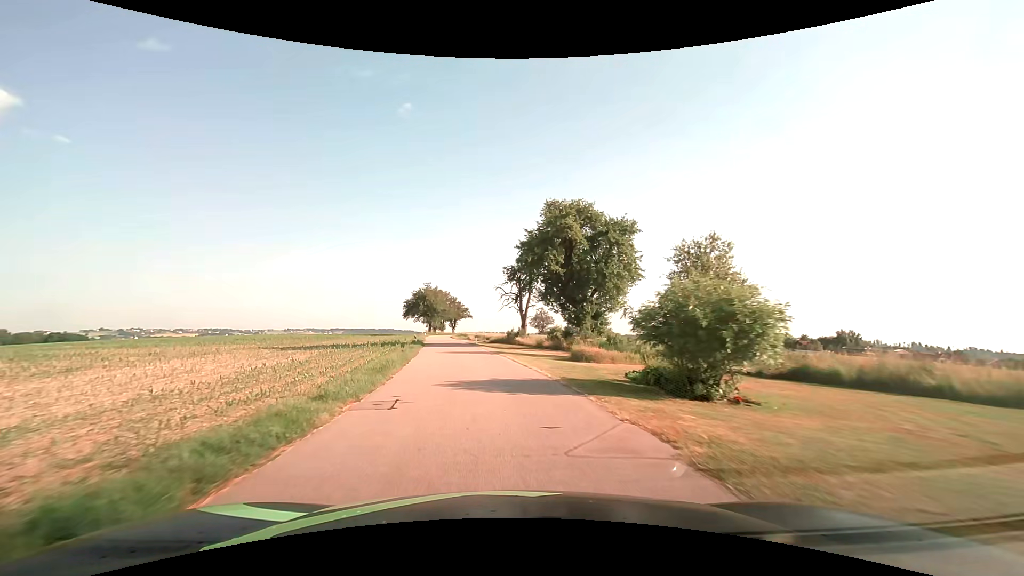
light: Day
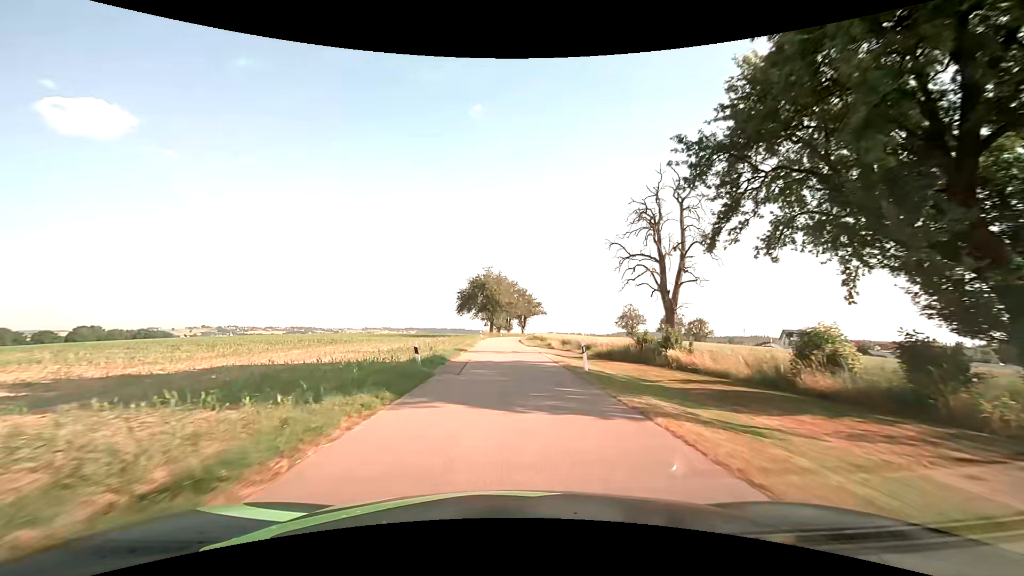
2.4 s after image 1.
(-3.1, +31.1) m; -8°
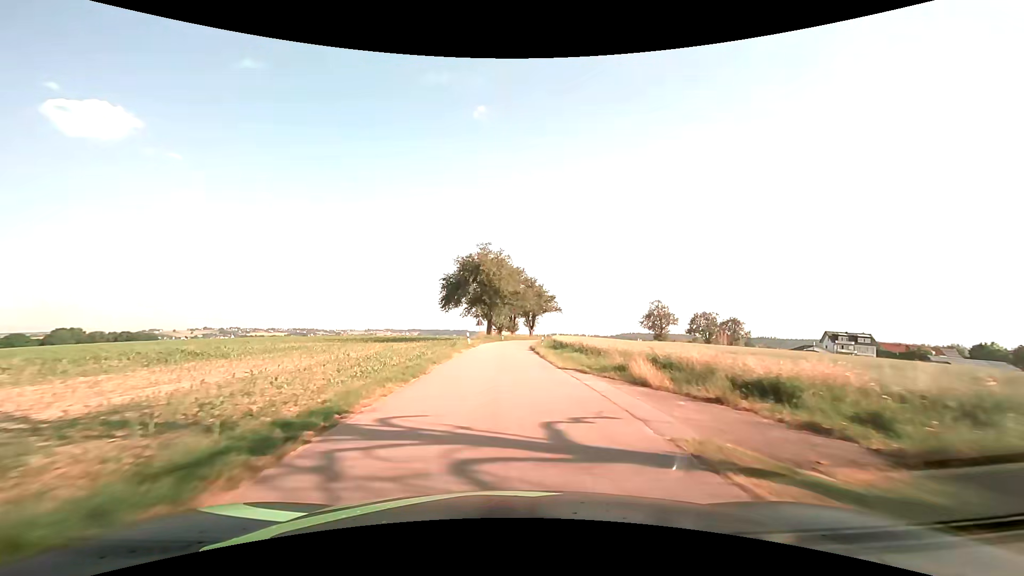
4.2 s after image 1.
(-0.1, +24.8) m; 0°
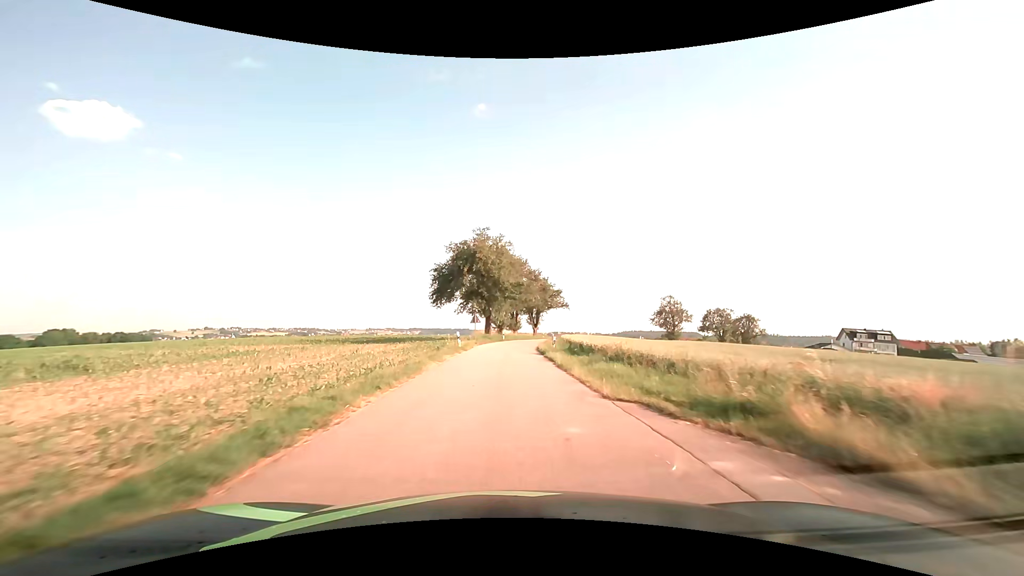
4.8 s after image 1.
(0.0, +8.4) m; 0°
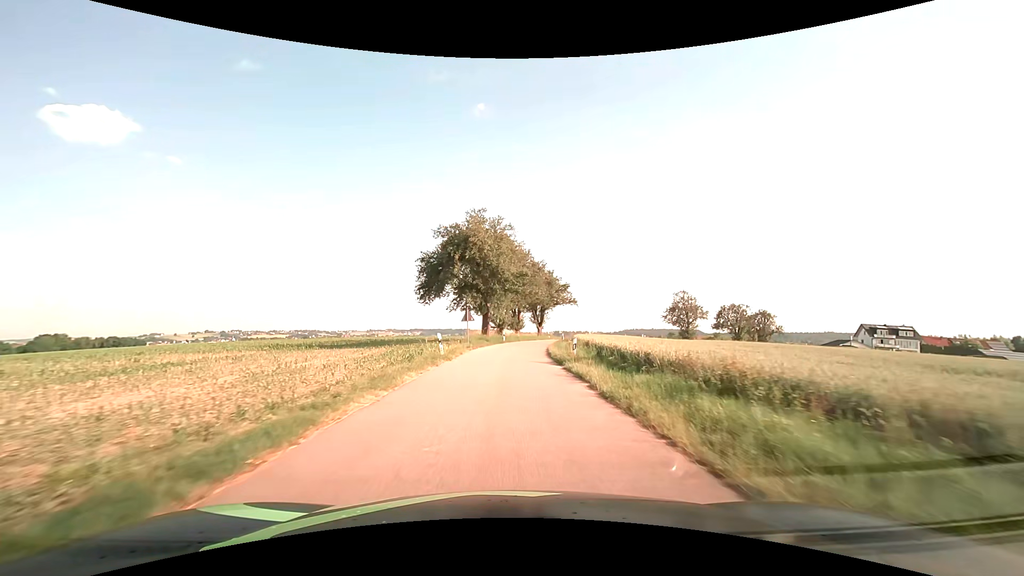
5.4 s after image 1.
(0.0, +8.5) m; 0°
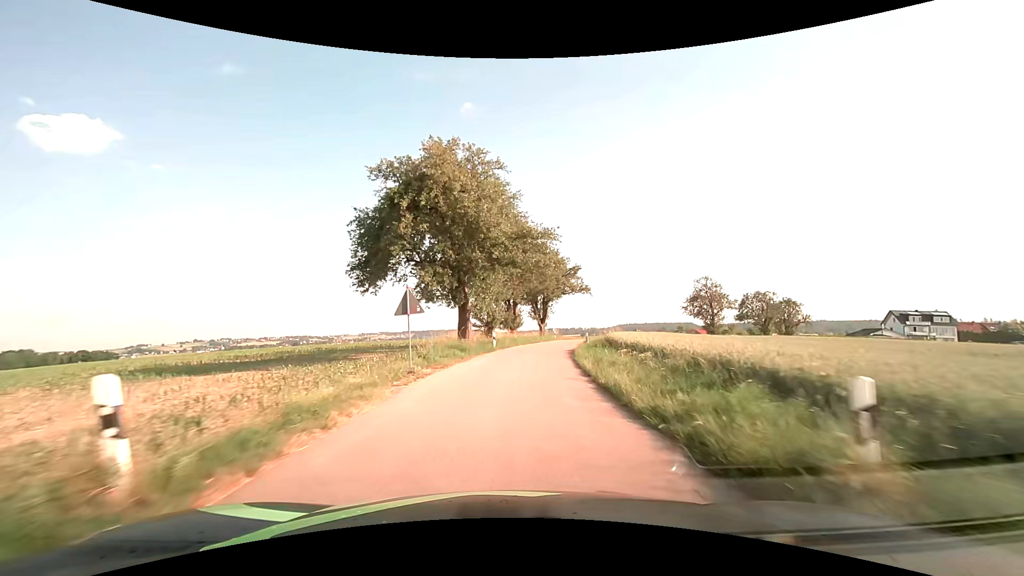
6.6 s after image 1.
(+0.1, +17.0) m; +1°
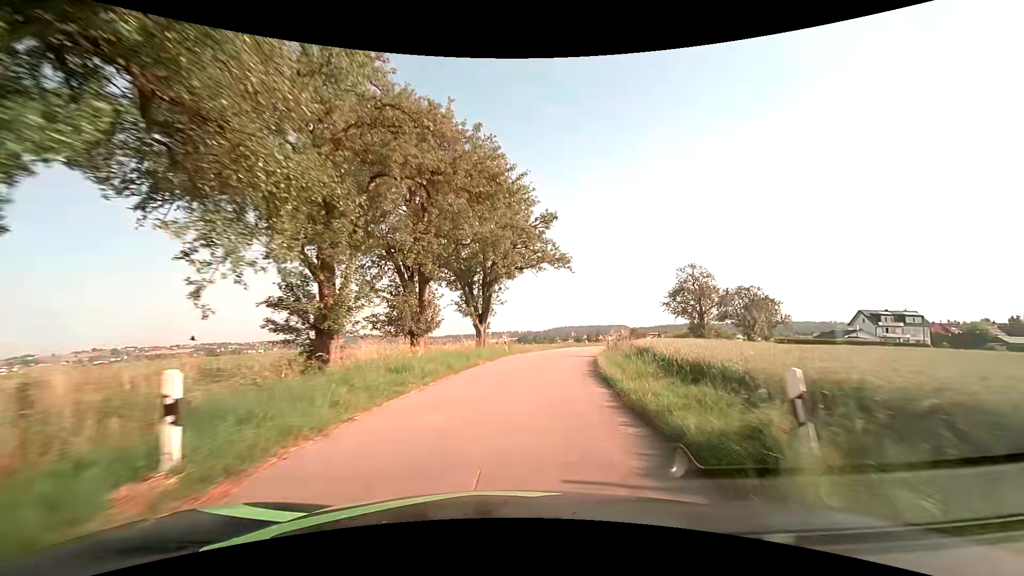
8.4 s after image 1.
(+1.4, +24.9) m; +7°
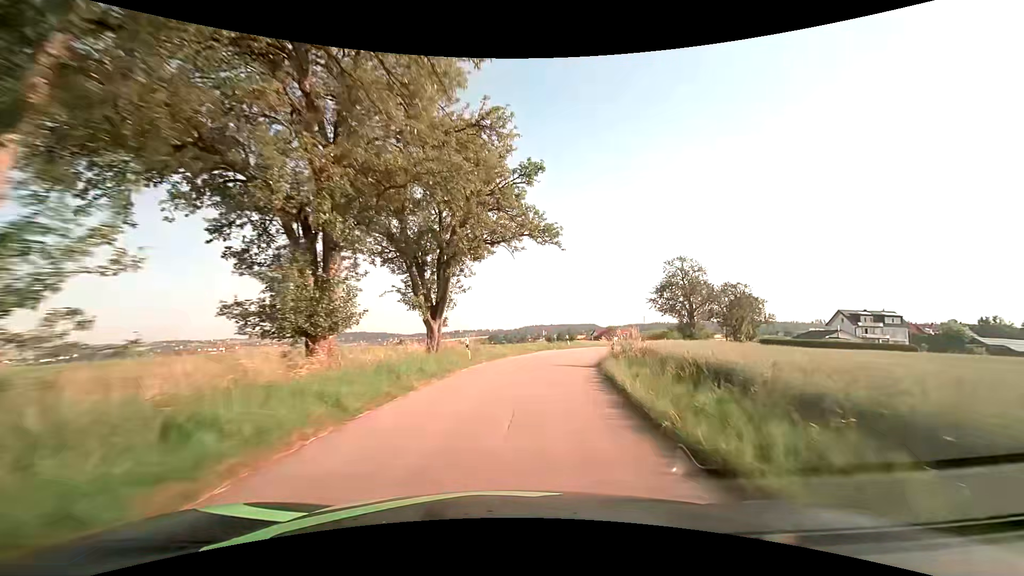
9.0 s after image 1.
(+0.2, +8.1) m; +3°
(0, +10) (+2, +20) (+4, +30) (+7, +39) (+11, +48) (+15, +57) (+20, +66) (+26, +75) (+31, +83) (+37, +91) m
